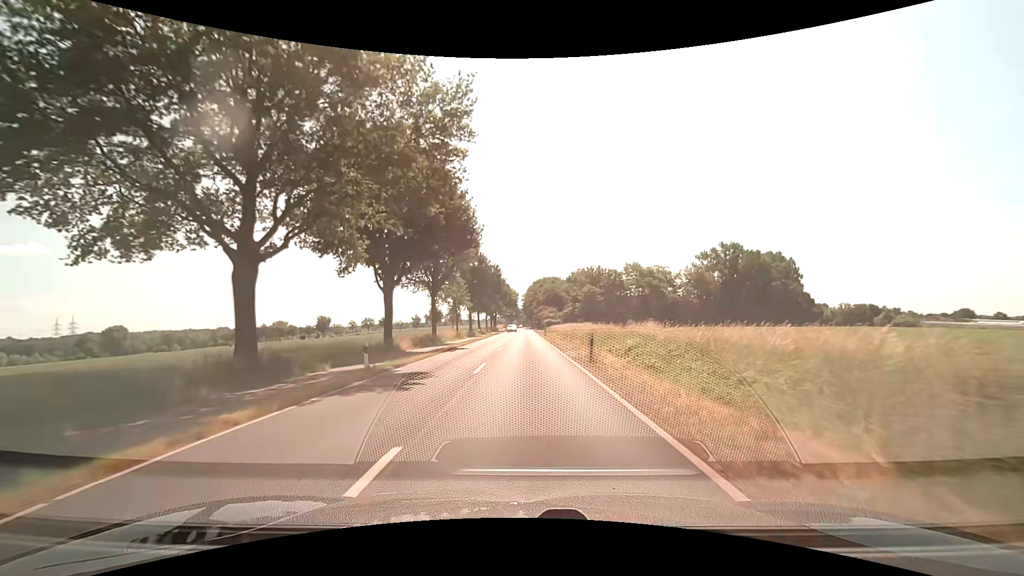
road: secondary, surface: asphalt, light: Day
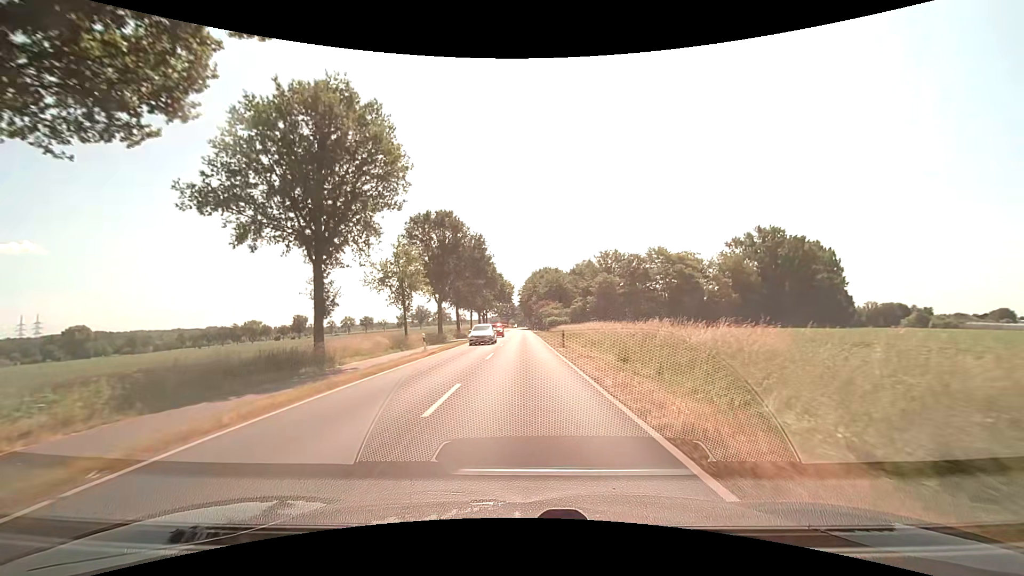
(+0.1, +30.6) m; 0°
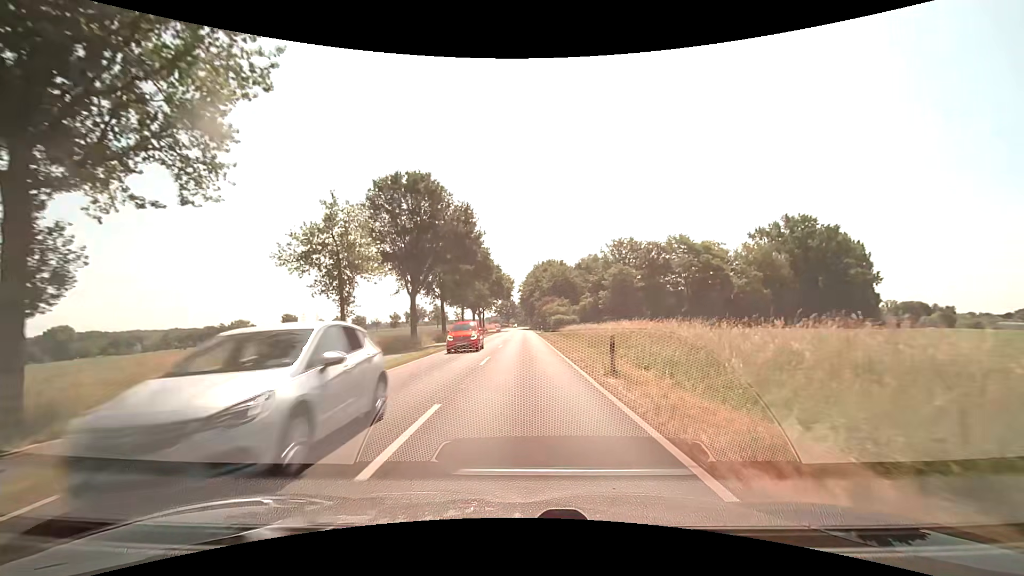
(0.0, +15.3) m; 0°
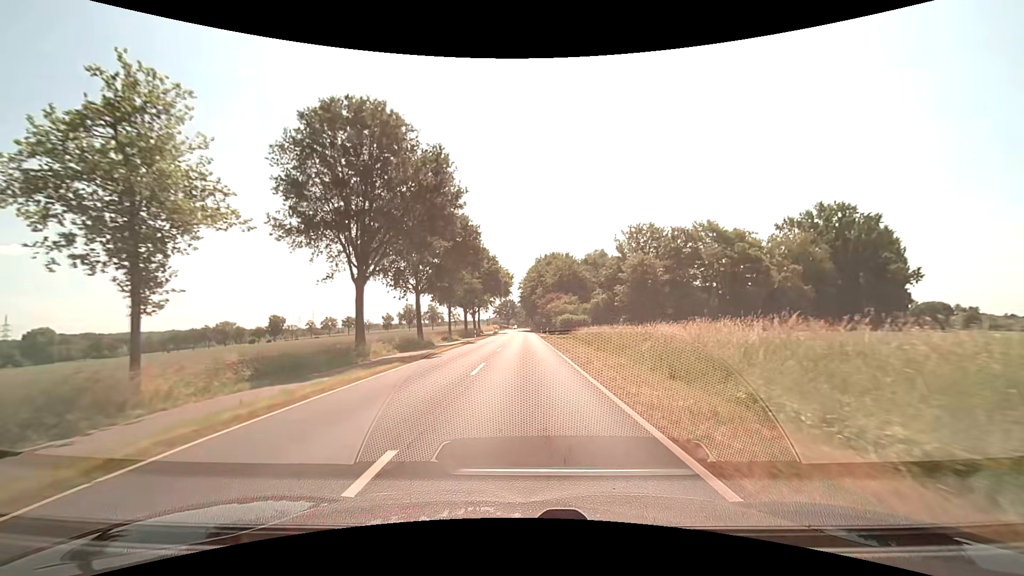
(0.0, +15.2) m; 0°
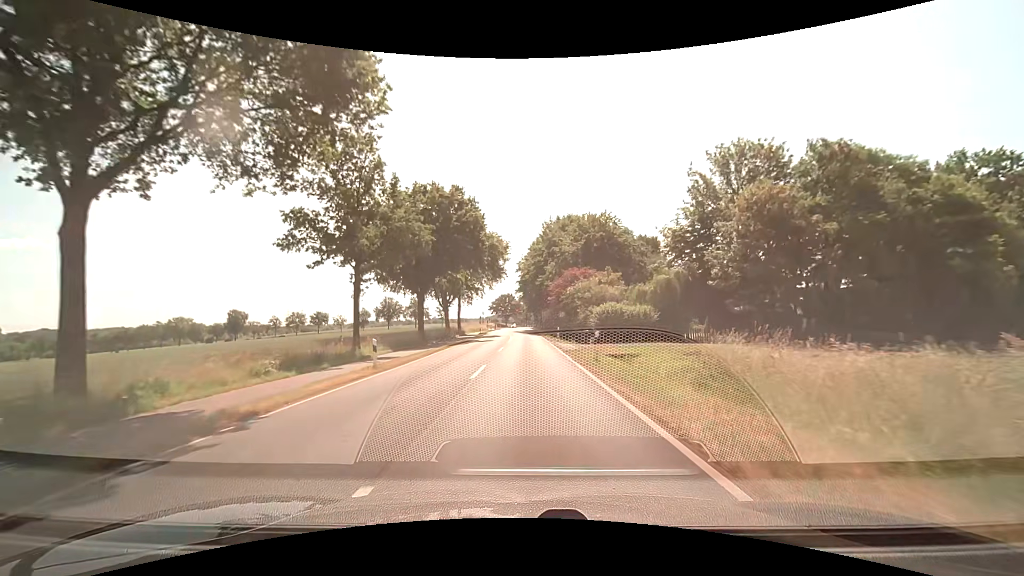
(-0.1, +37.9) m; 0°
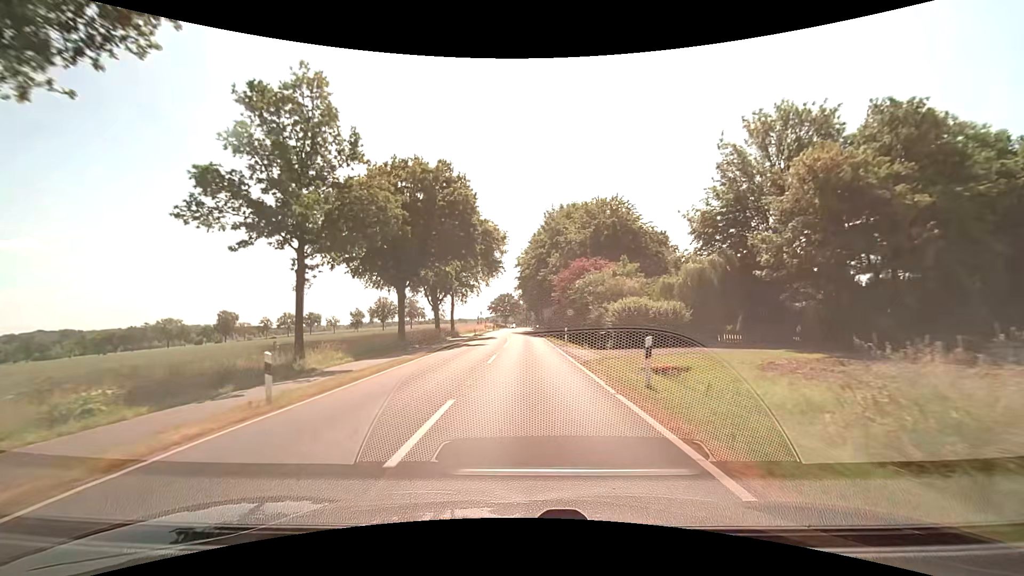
(0.0, +7.6) m; 0°
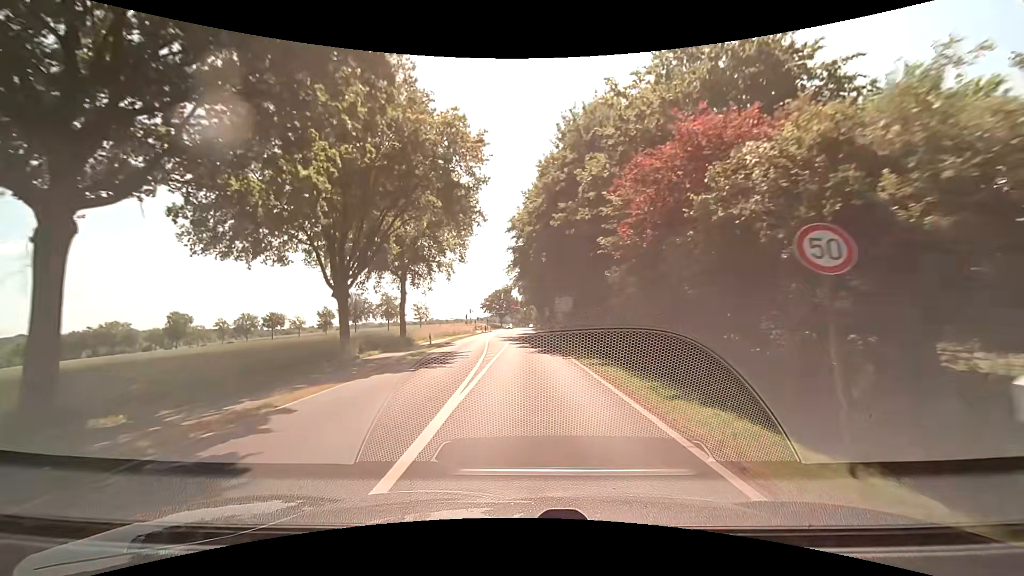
(0.0, +30.2) m; 0°
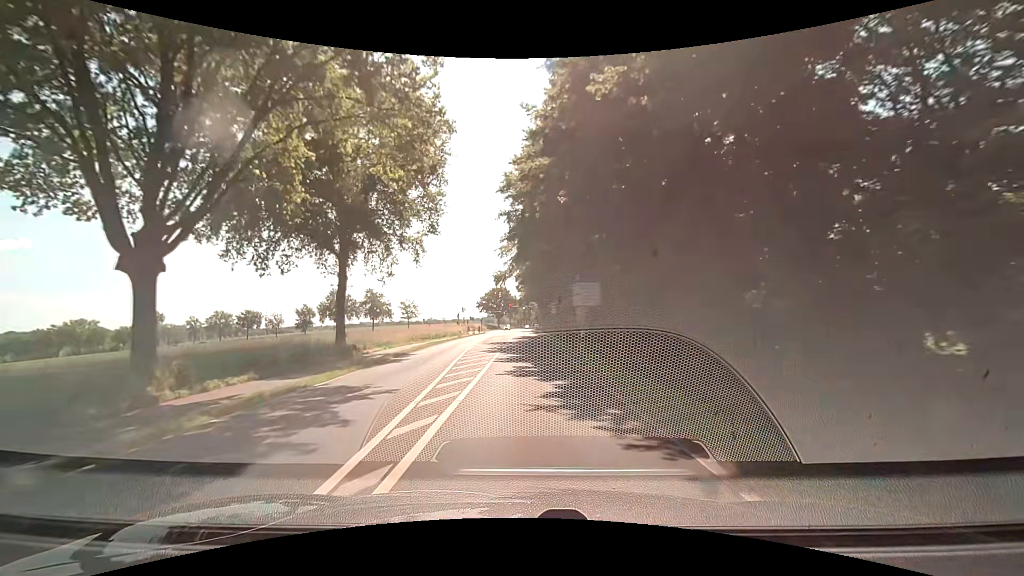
(0.0, +15.1) m; 0°
(0, +10) (0, +20) (0, +30) (0, +40) (0, +50) (-1, +60) (-1, +70) (-1, +80) (-1, +90) (-1, +100) m
